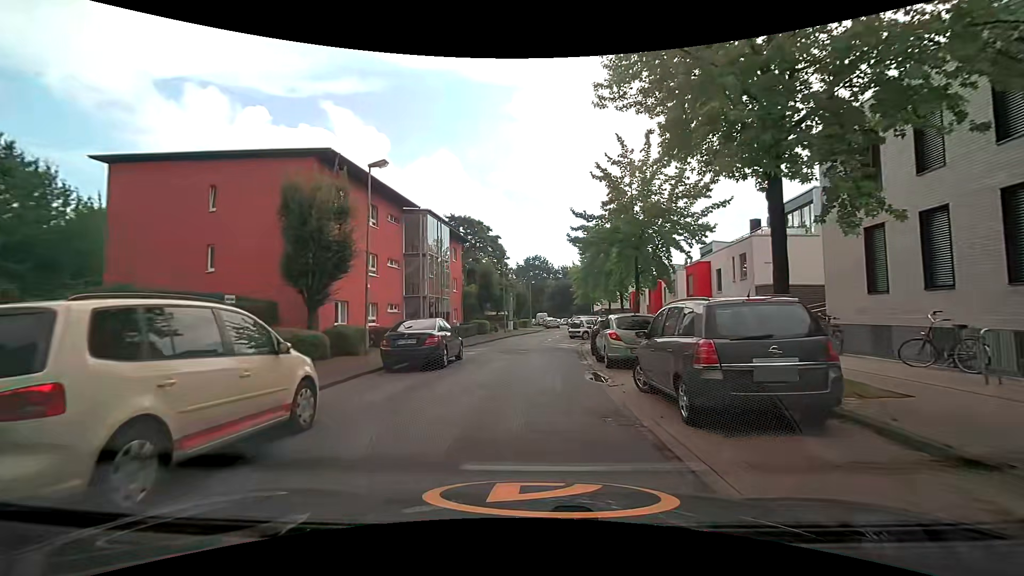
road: residential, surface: asphalt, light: Day
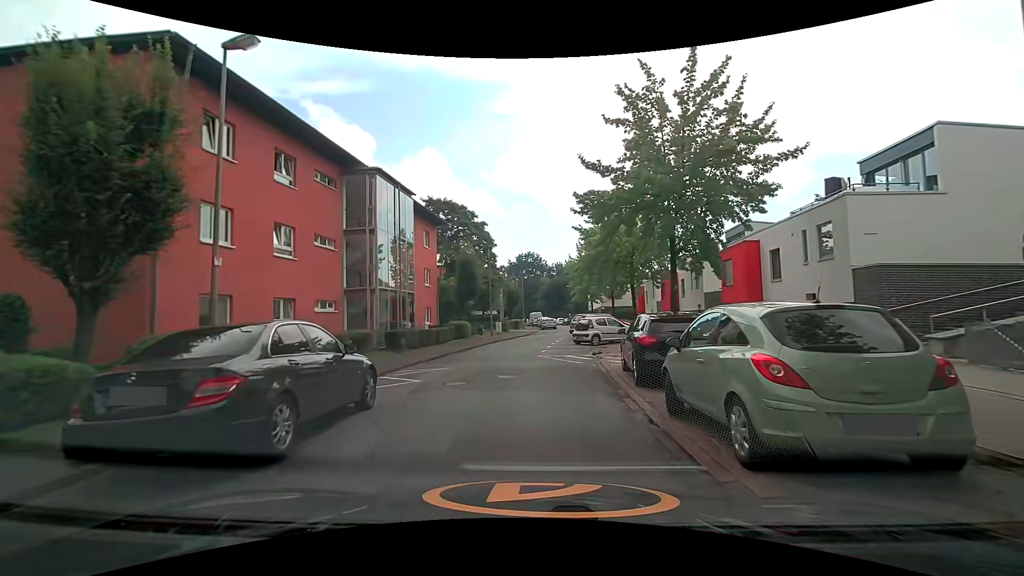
(+0.1, +9.0) m; 0°
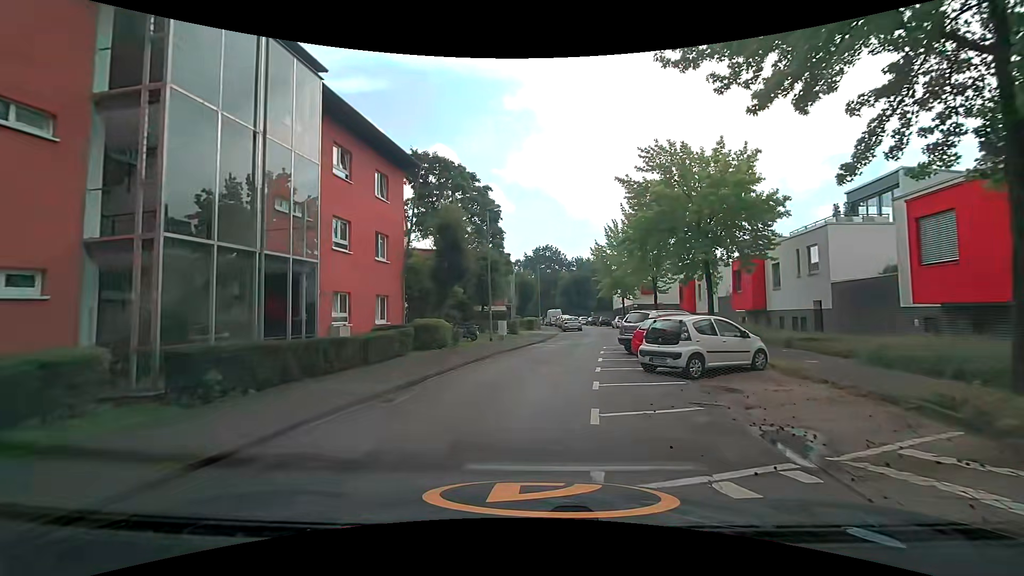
(0.0, +14.1) m; -1°
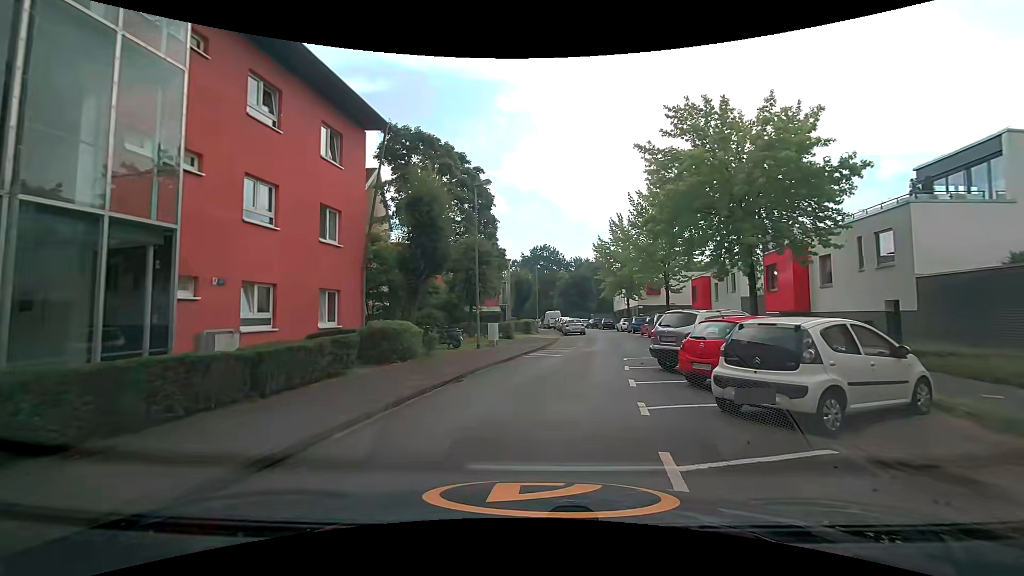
(0.0, +5.4) m; +1°
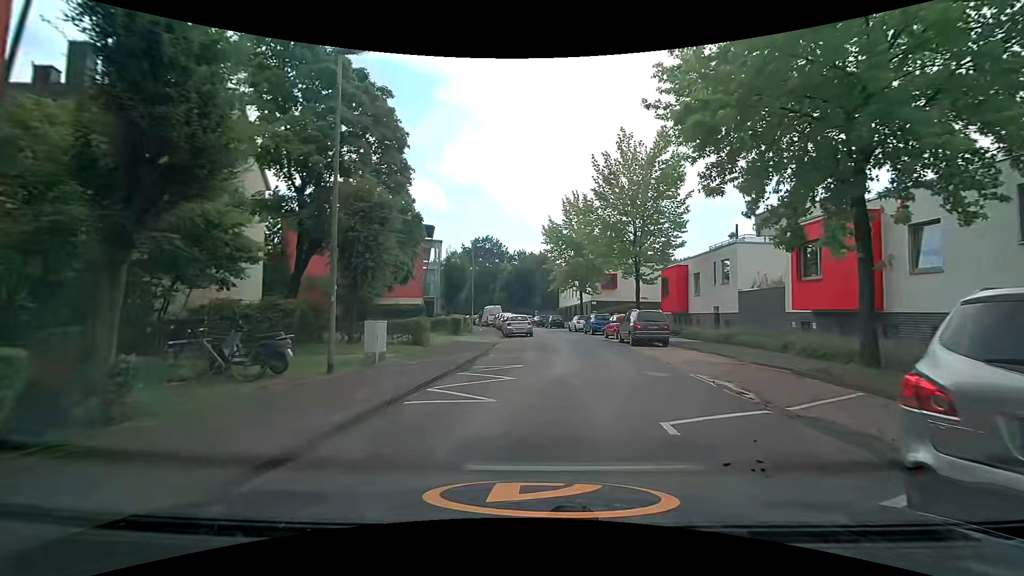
(+0.4, +11.1) m; +5°
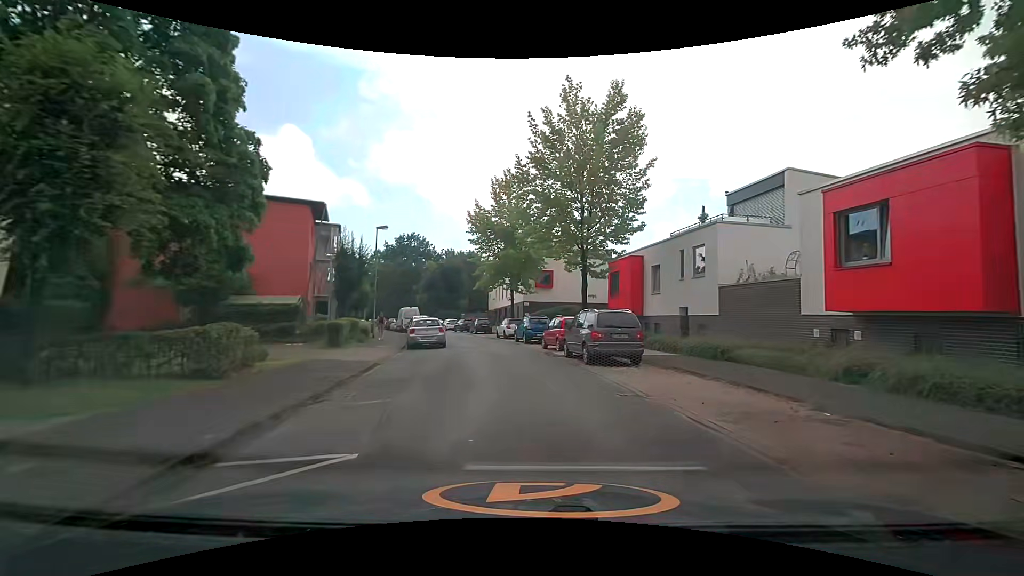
(+0.6, +8.6) m; +8°
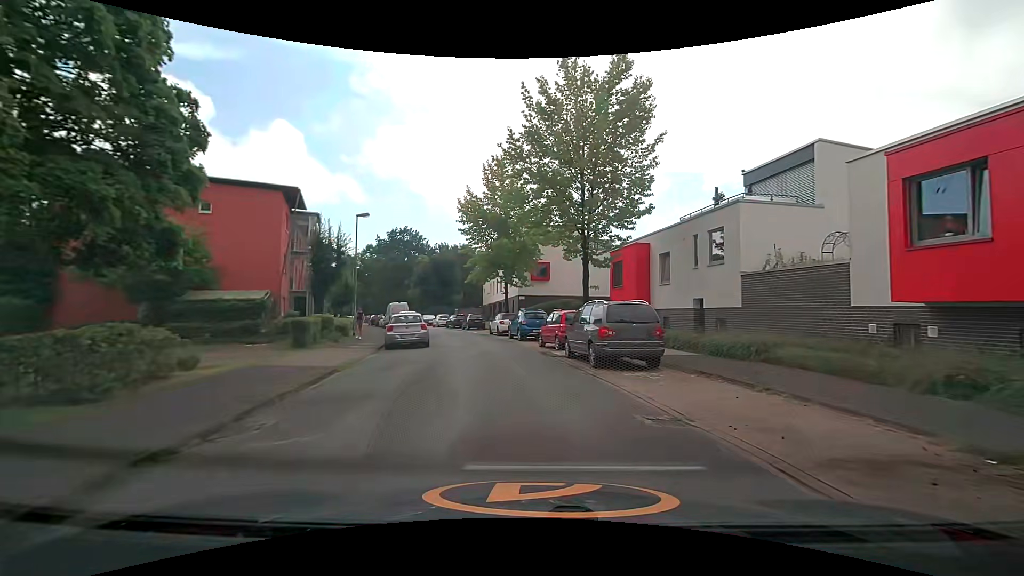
(+0.1, +2.9) m; 0°
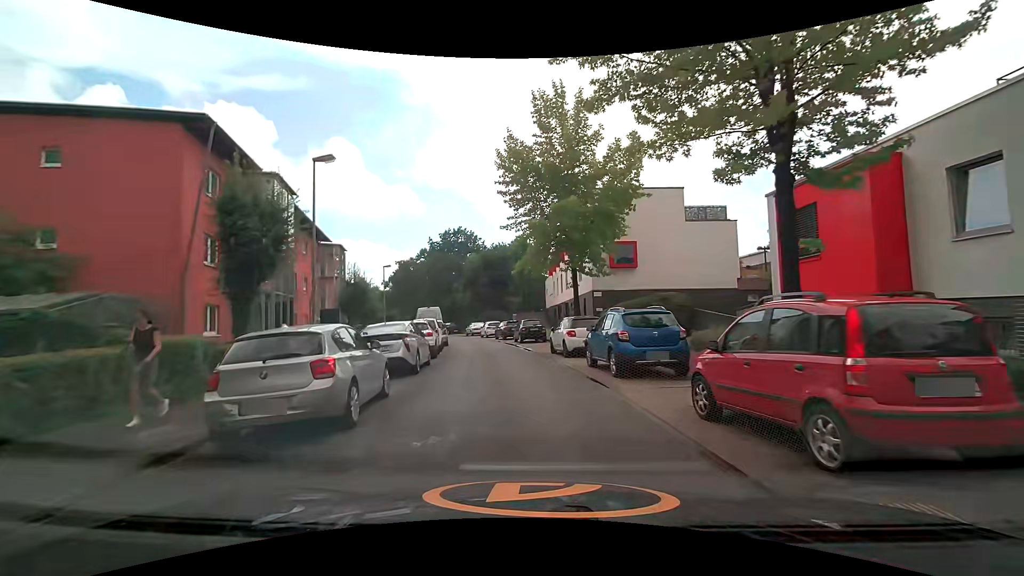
(-0.5, +14.2) m; -6°
